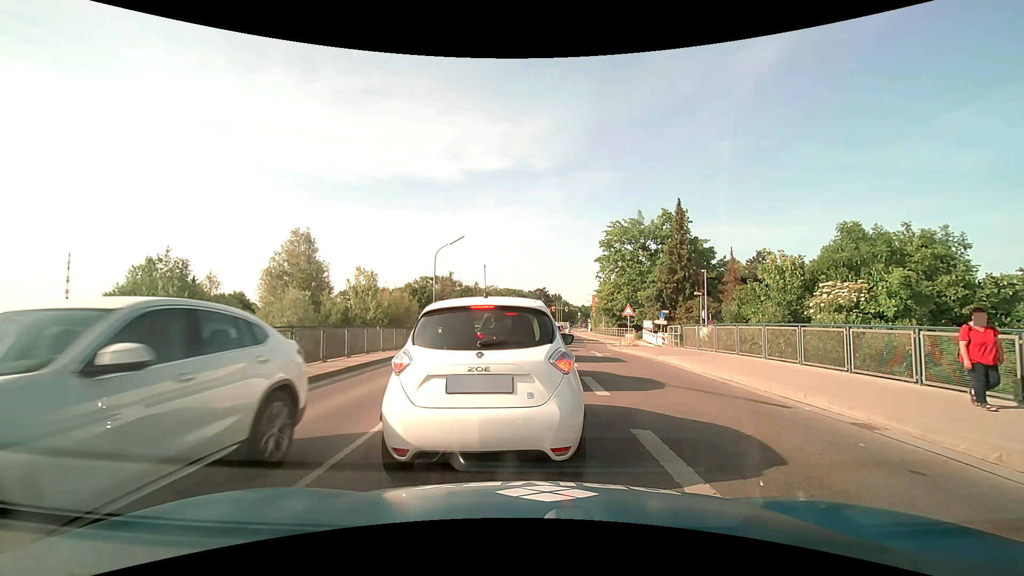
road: secondary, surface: asphalt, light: Day
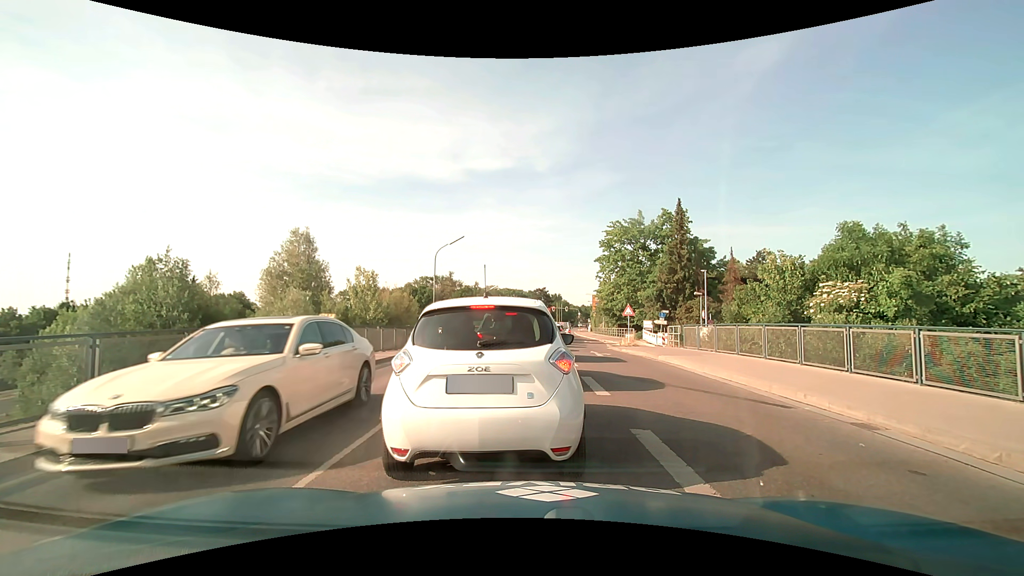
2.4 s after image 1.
(0.0, 0.0) m; 0°
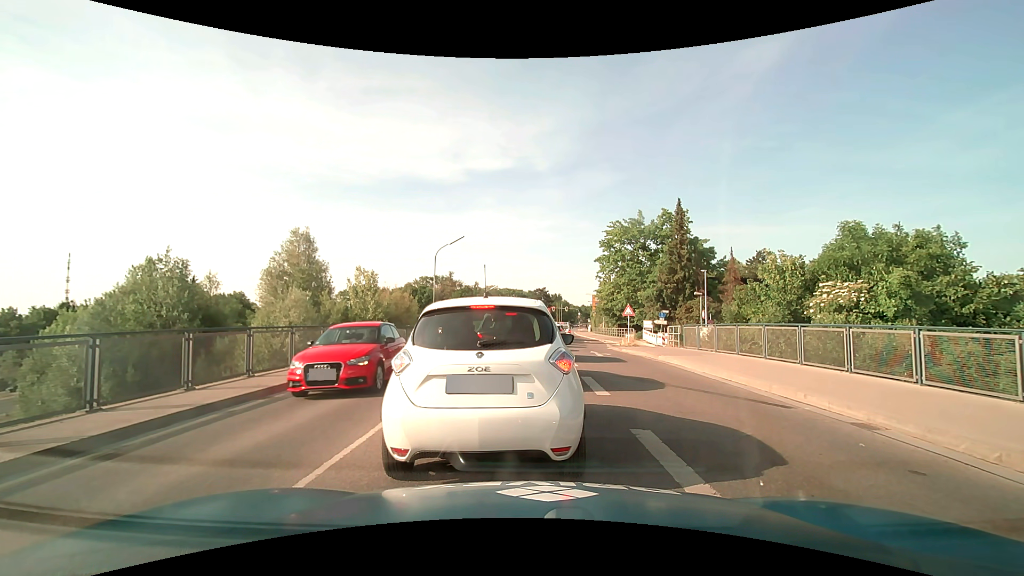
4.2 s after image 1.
(0.0, 0.0) m; 0°
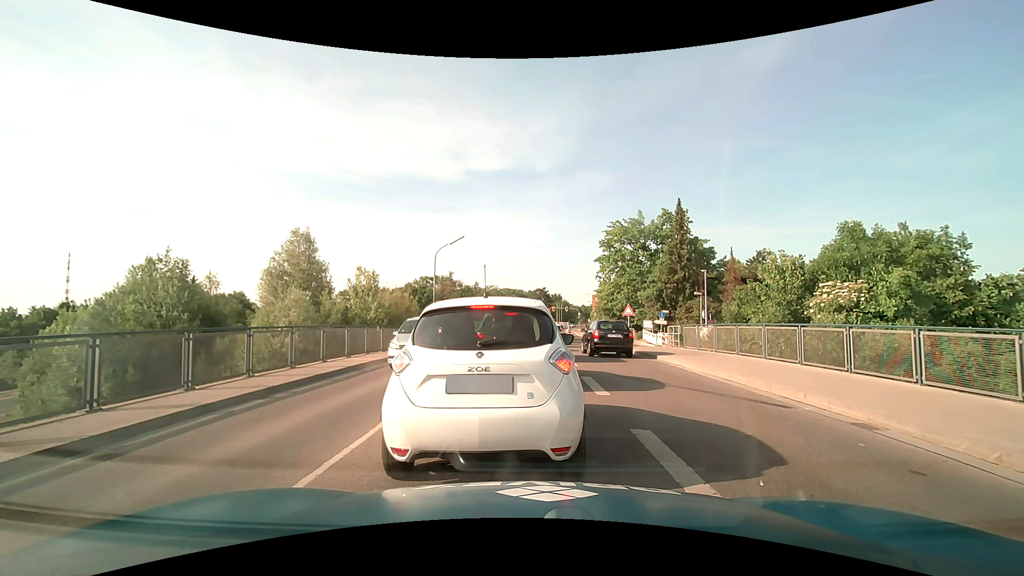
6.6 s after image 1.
(0.0, 0.0) m; 0°
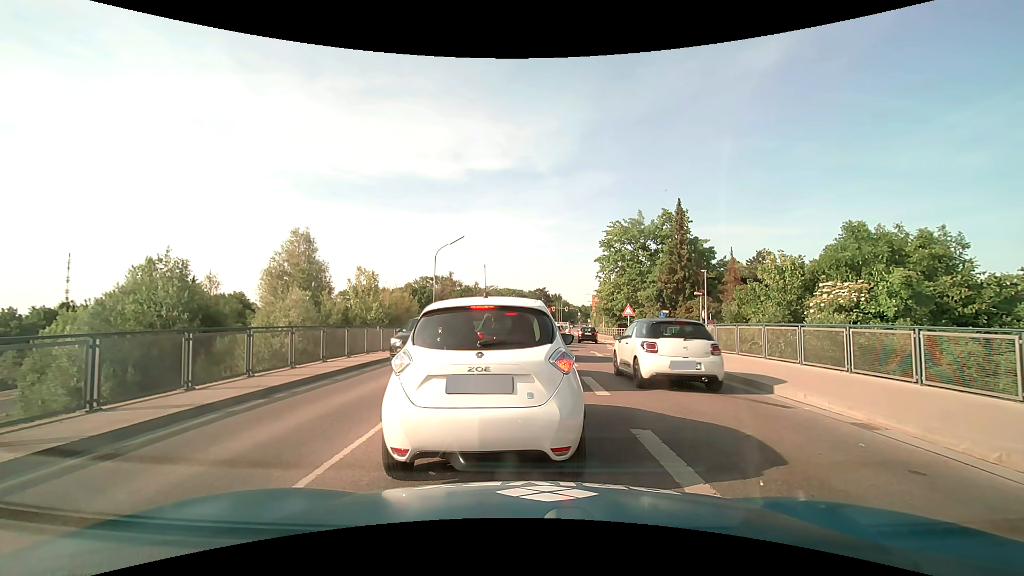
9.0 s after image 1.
(0.0, 0.0) m; 0°
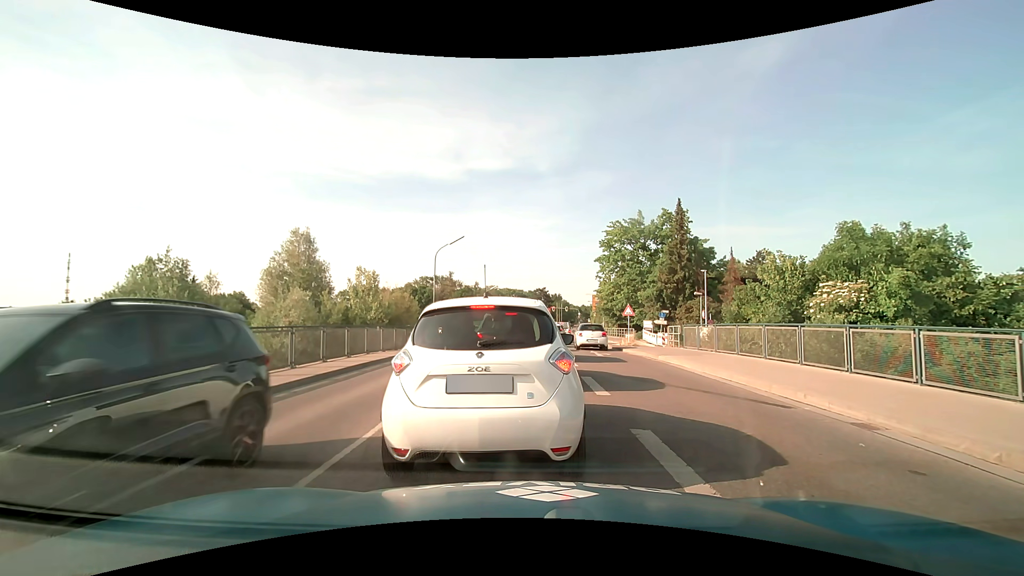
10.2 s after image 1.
(0.0, 0.0) m; 0°
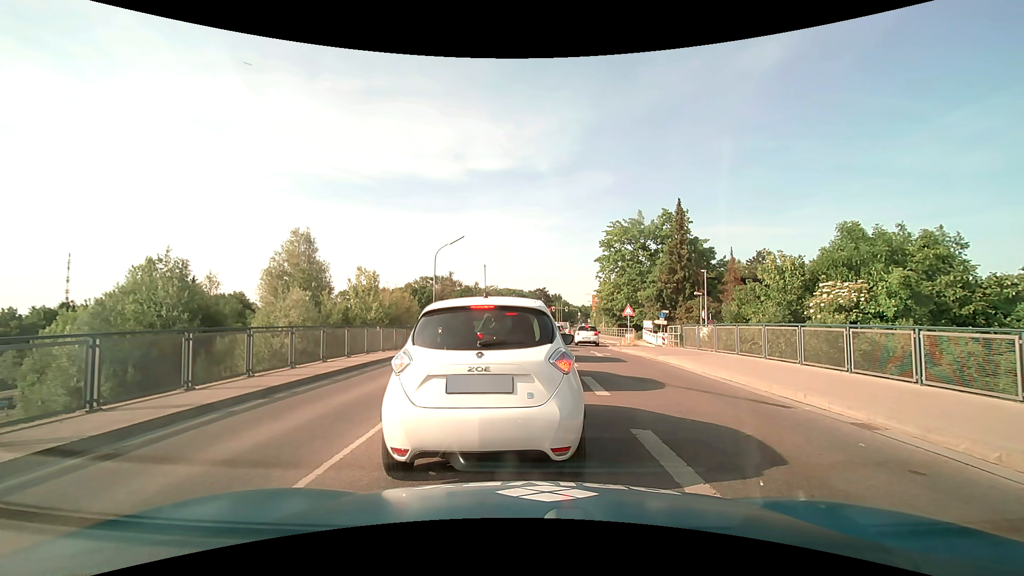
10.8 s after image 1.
(0.0, 0.0) m; 0°
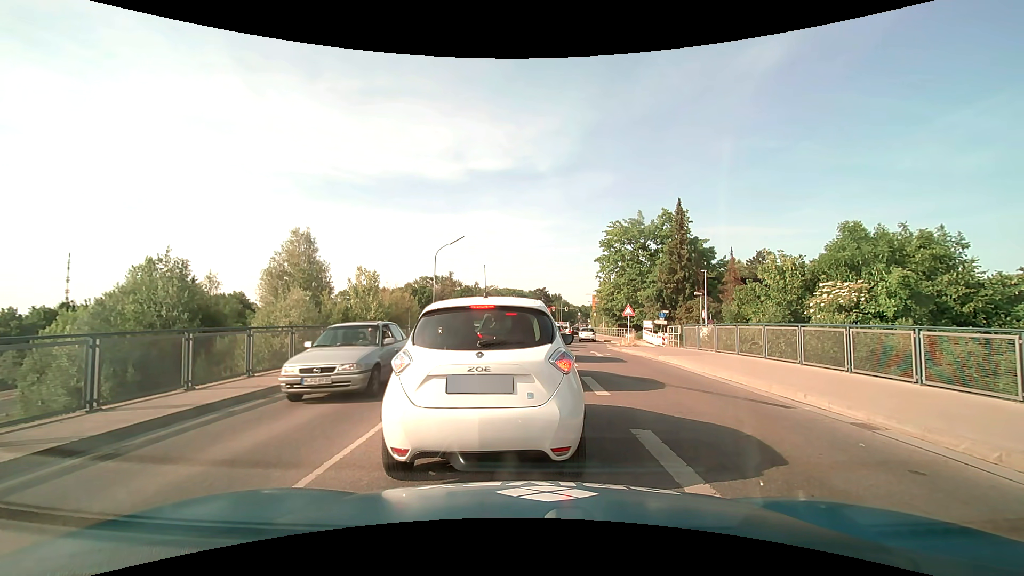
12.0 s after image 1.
(0.0, 0.0) m; 0°
